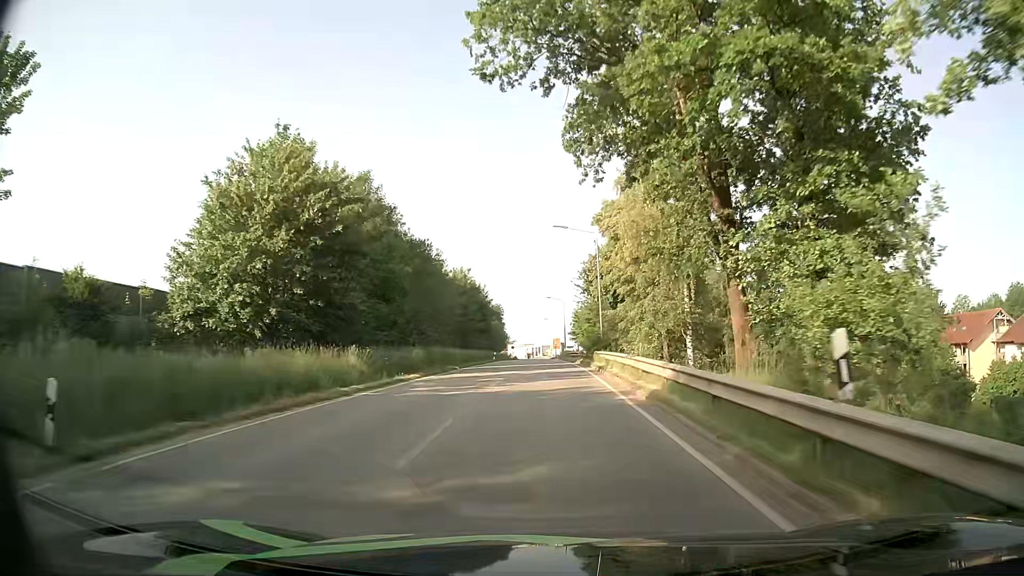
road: tertiary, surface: asphalt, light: Day
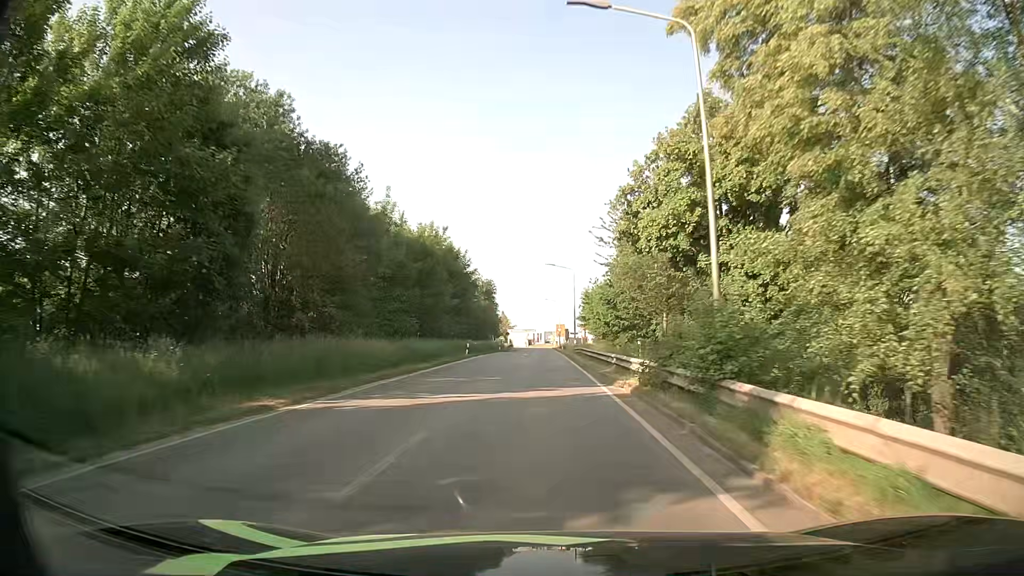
(+0.3, +25.5) m; 0°
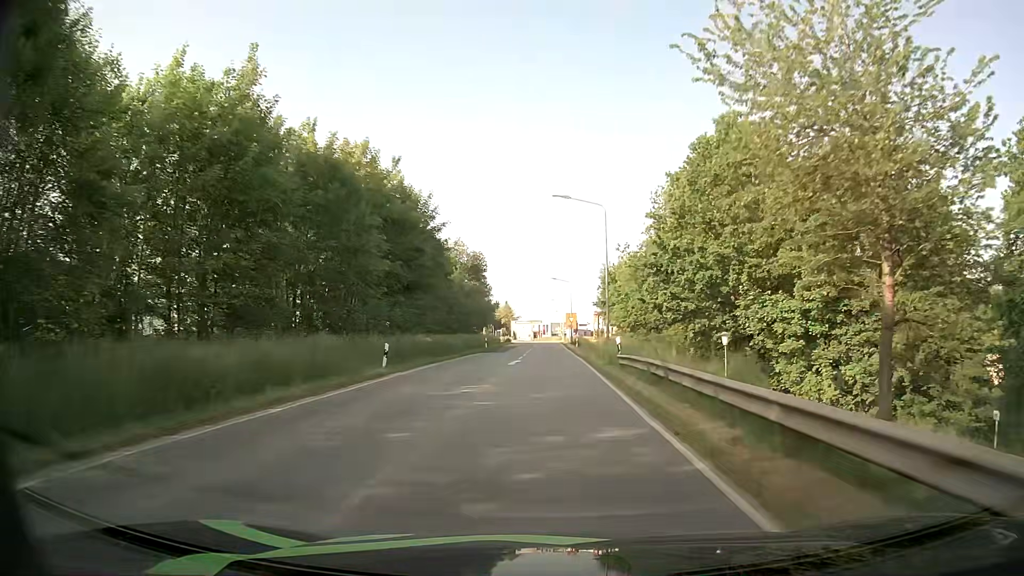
(-0.2, +26.2) m; -1°
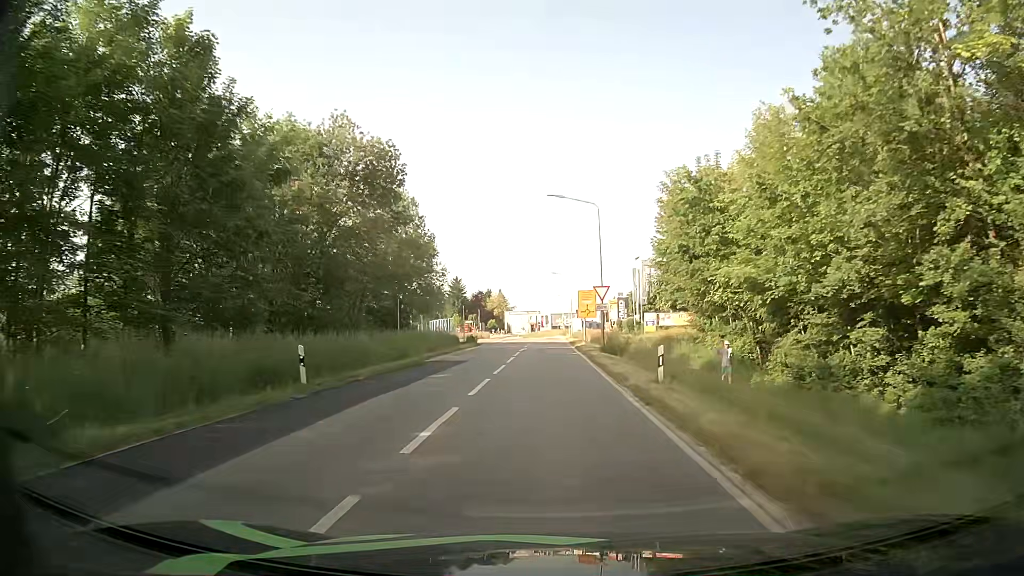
(+0.1, +44.1) m; 0°
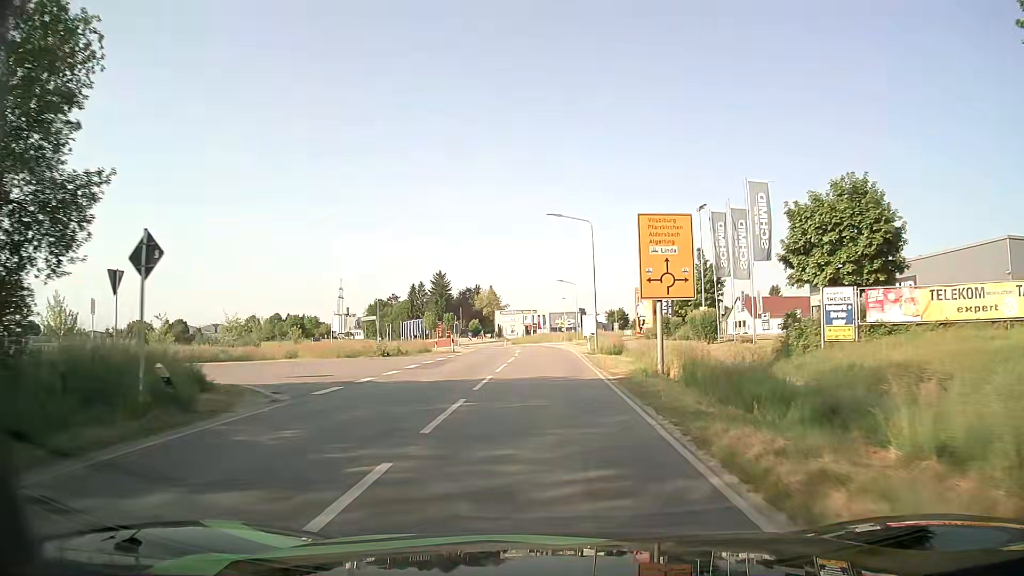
(-0.2, +40.6) m; 0°
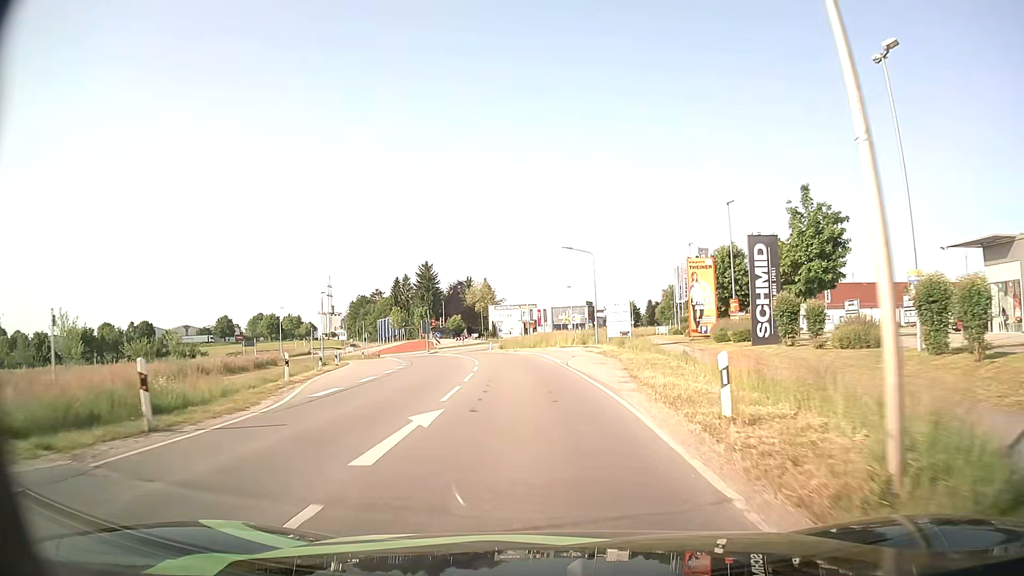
(+0.2, +31.7) m; 0°
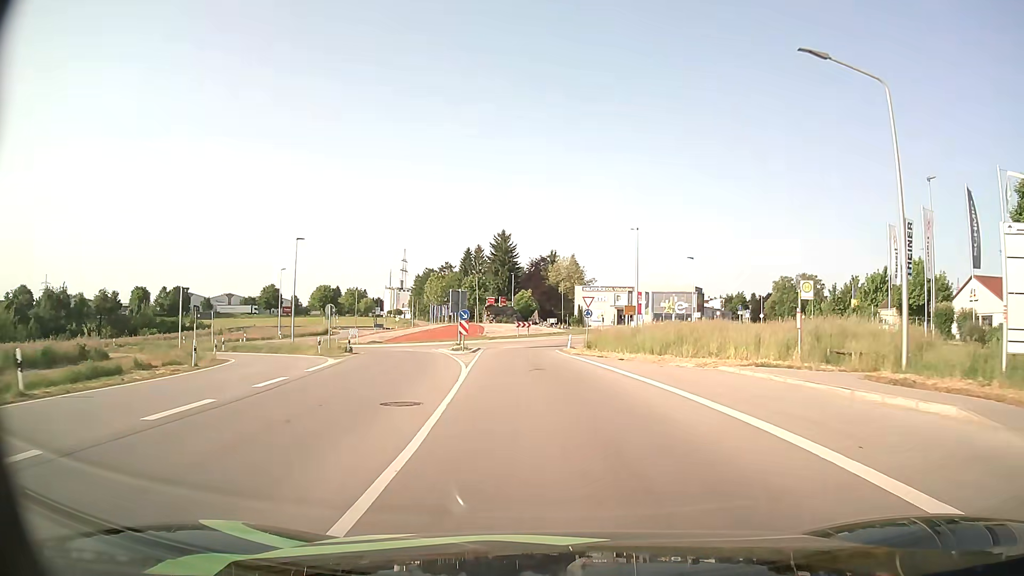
(-2.5, +36.5) m; -8°
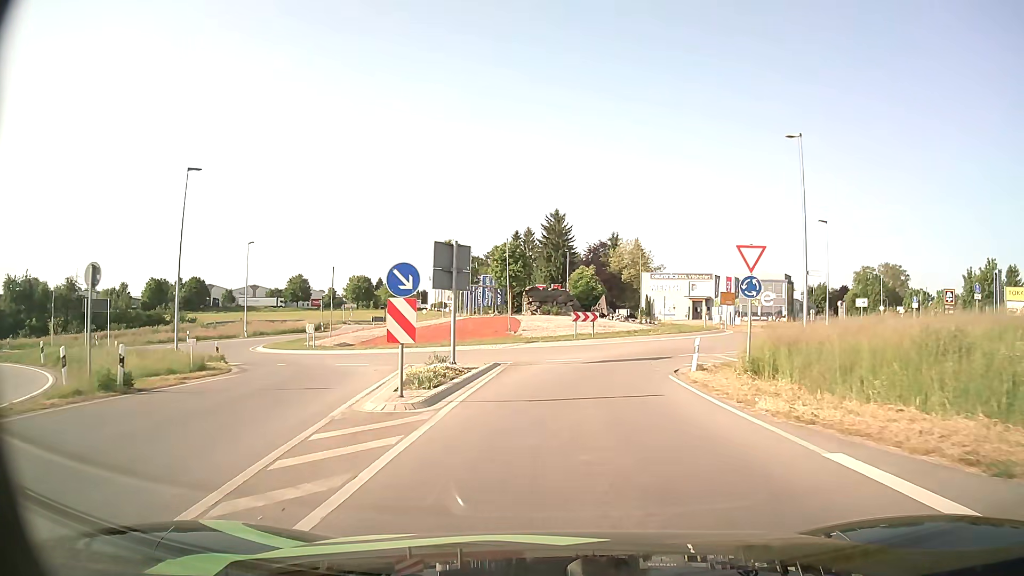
(-1.0, +25.7) m; -5°
(0, +10) (+1, +20) (+5, +29) (+10, +38) (+14, +47) (+19, +56) (+24, +65) (+30, +73) (+36, +80) (+43, +87) m
